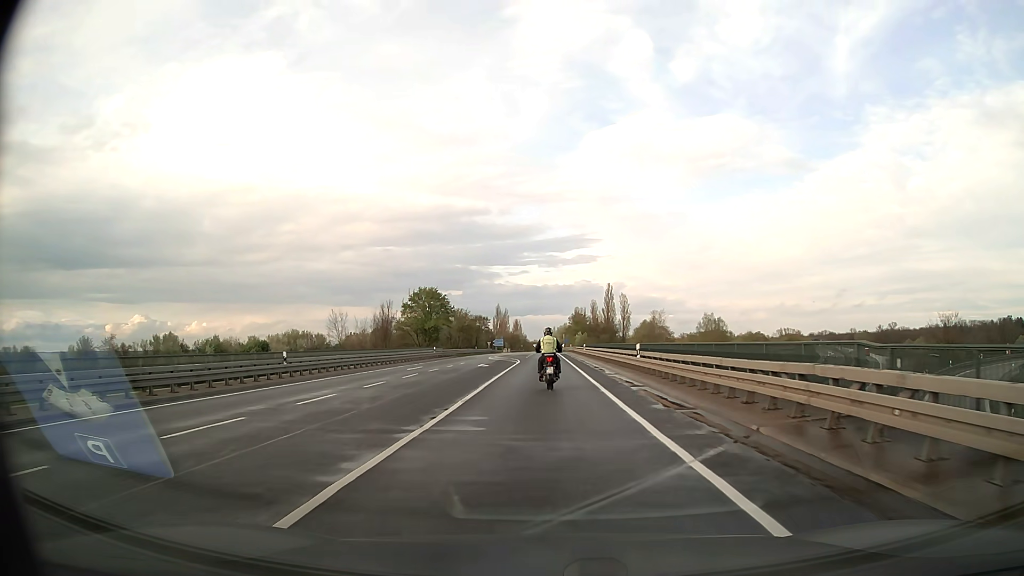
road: secondary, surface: asphalt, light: Day
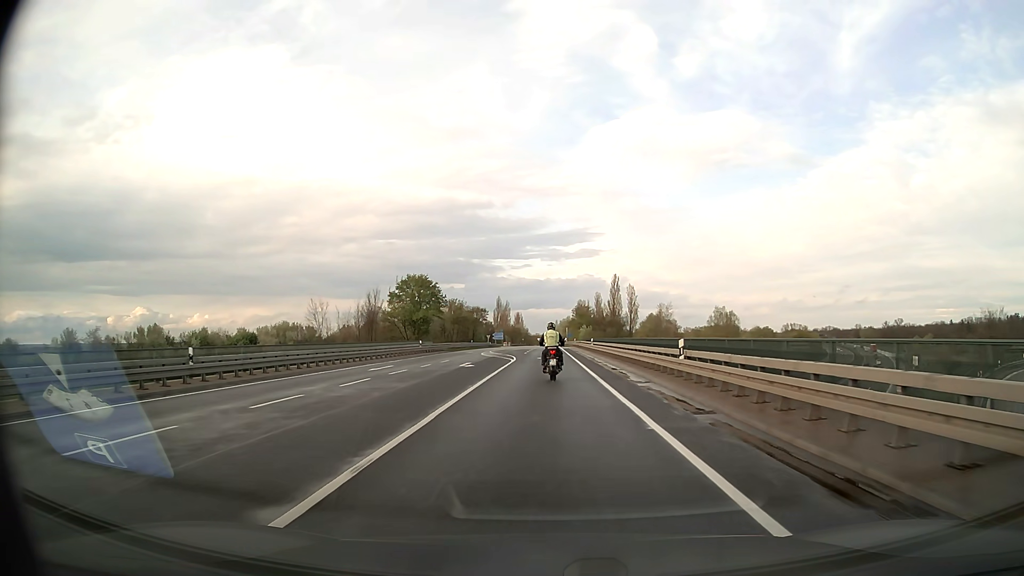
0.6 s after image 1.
(-0.1, +8.8) m; 0°
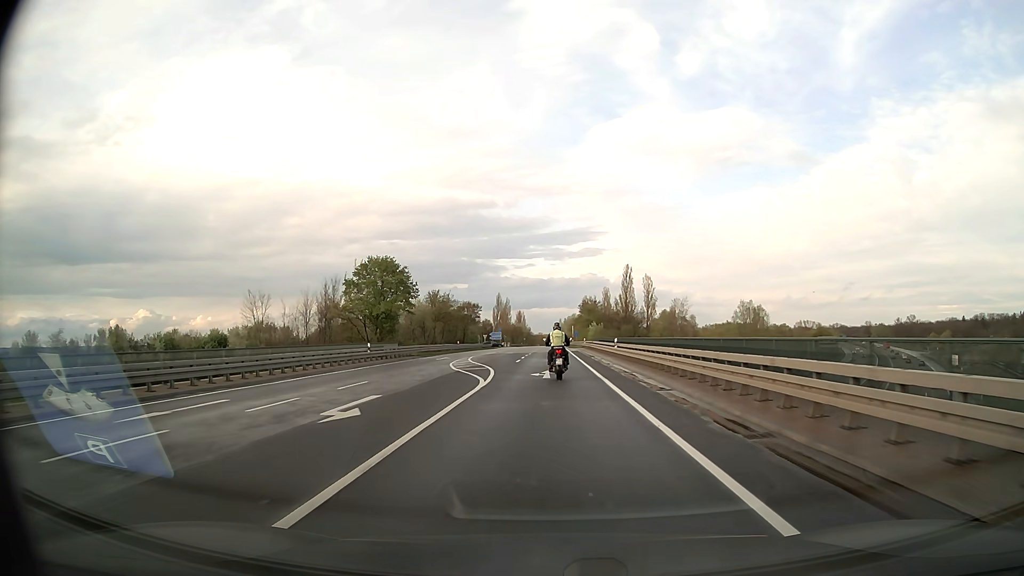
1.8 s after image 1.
(-0.1, +18.8) m; 0°
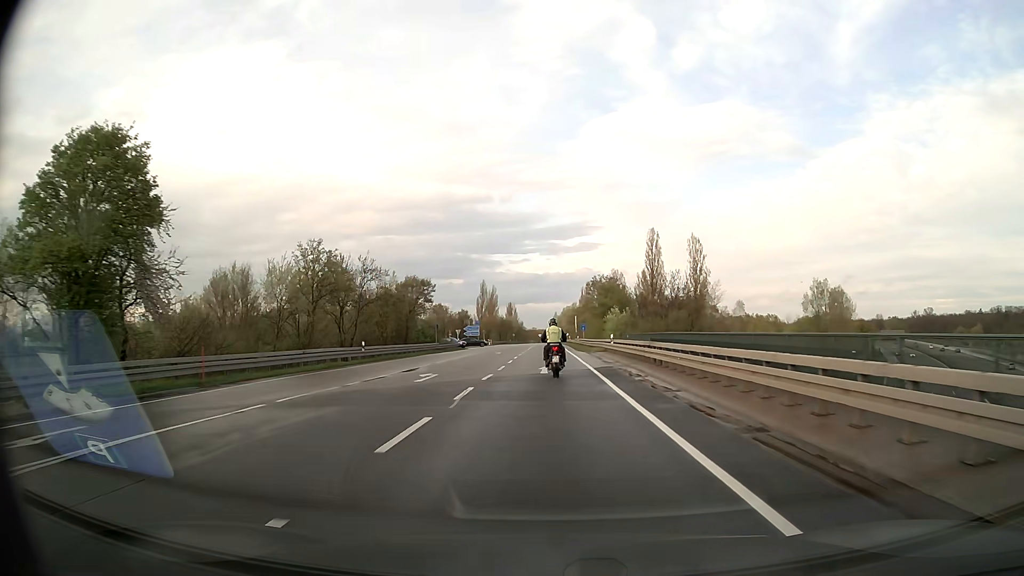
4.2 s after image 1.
(+0.2, +40.8) m; +1°
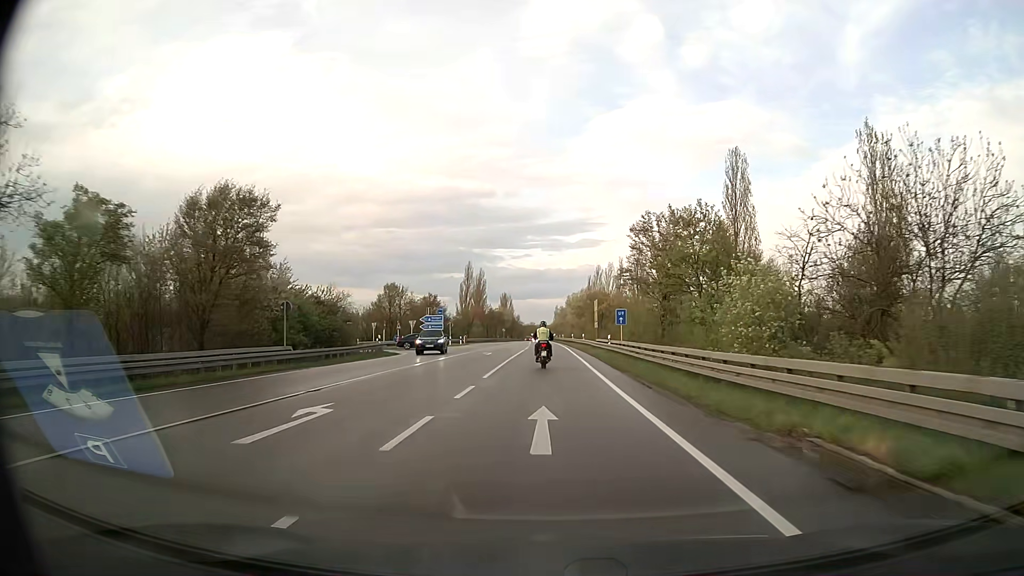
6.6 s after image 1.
(-0.2, +42.3) m; 0°
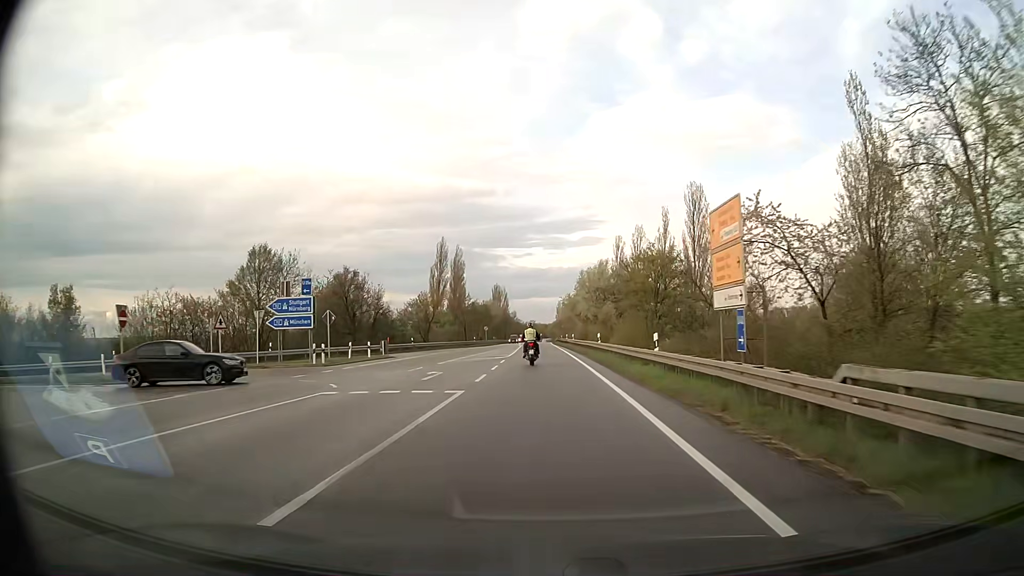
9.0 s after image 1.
(+0.2, +45.2) m; 0°
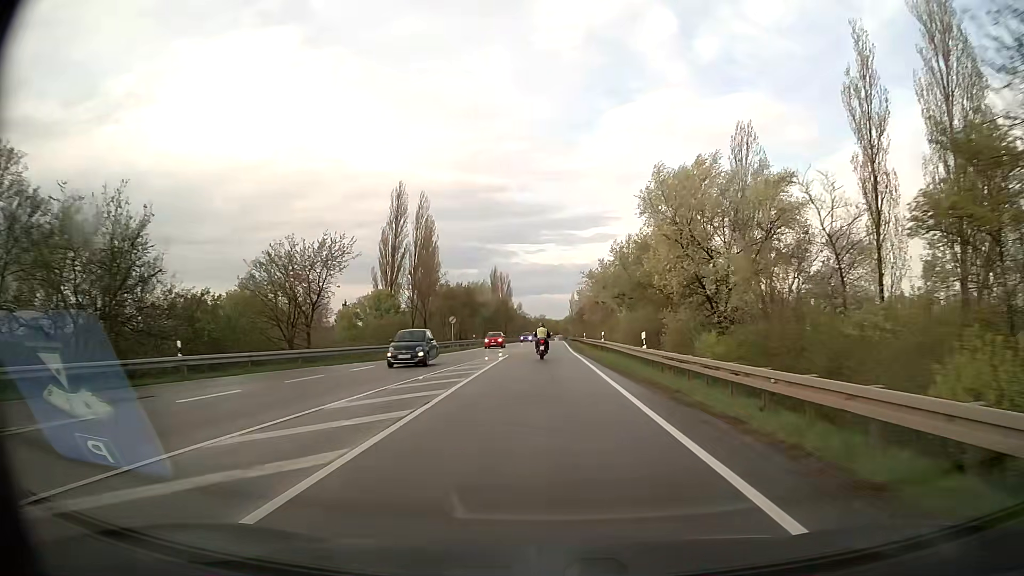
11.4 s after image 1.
(-0.4, +46.4) m; -1°
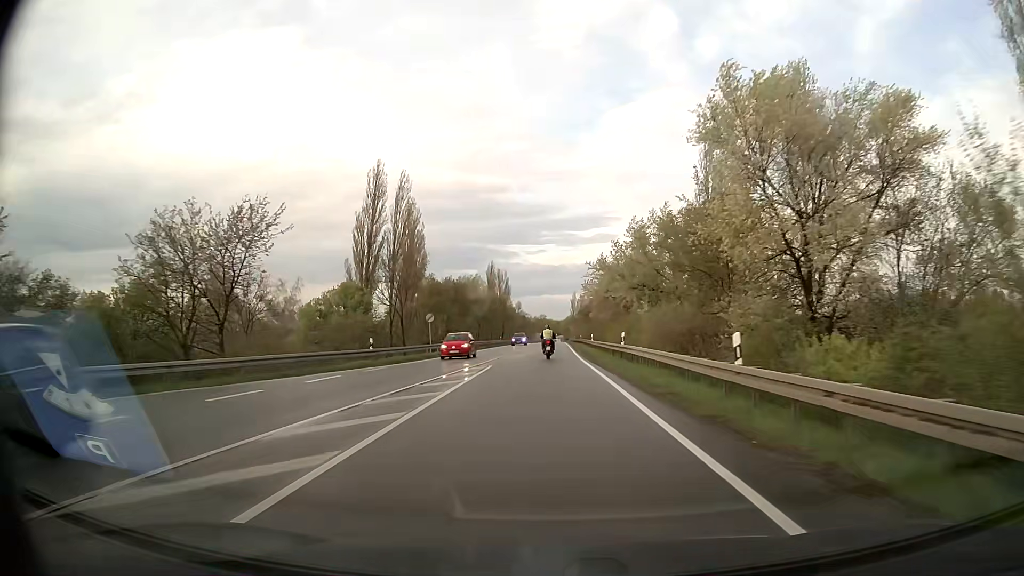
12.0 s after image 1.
(0.0, +11.7) m; 0°
(0, +10) (0, +20) (0, +30) (0, +40) (0, +50) (0, +60) (0, +70) (0, +80) (0, +90) (+1, +100) m
